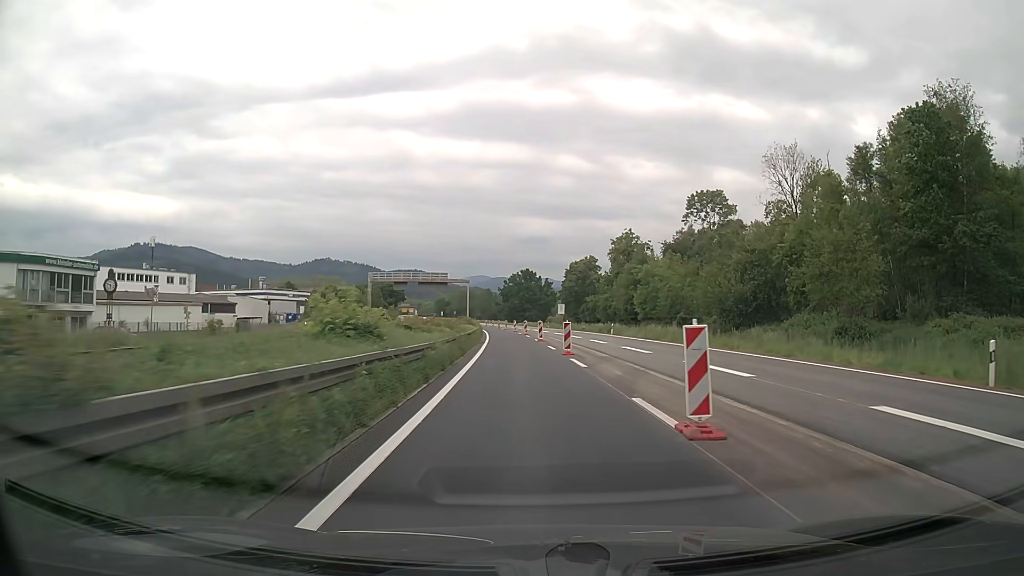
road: trunk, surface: asphalt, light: Day
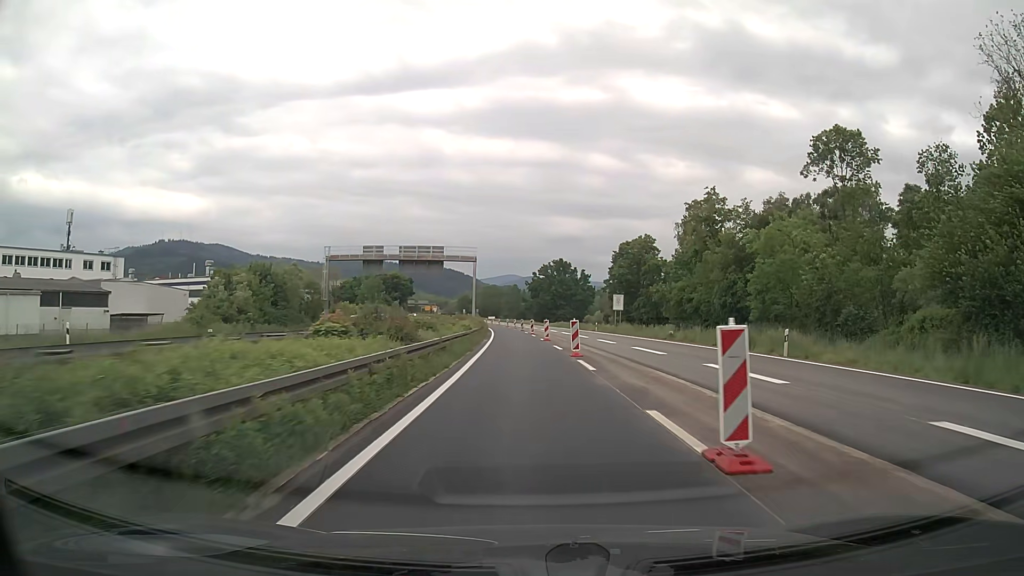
(-0.9, +37.7) m; -3°
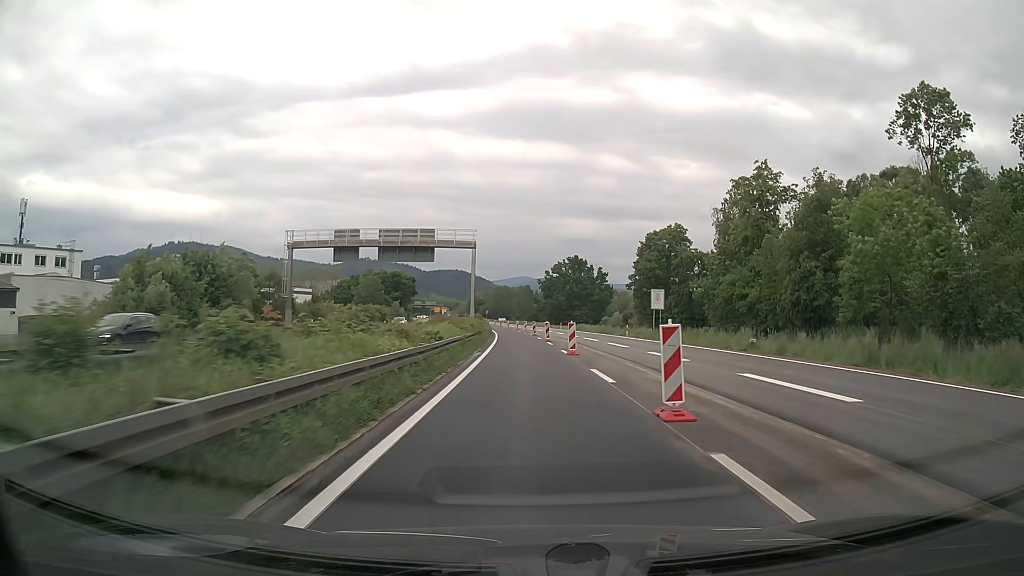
(-0.1, +15.1) m; -1°
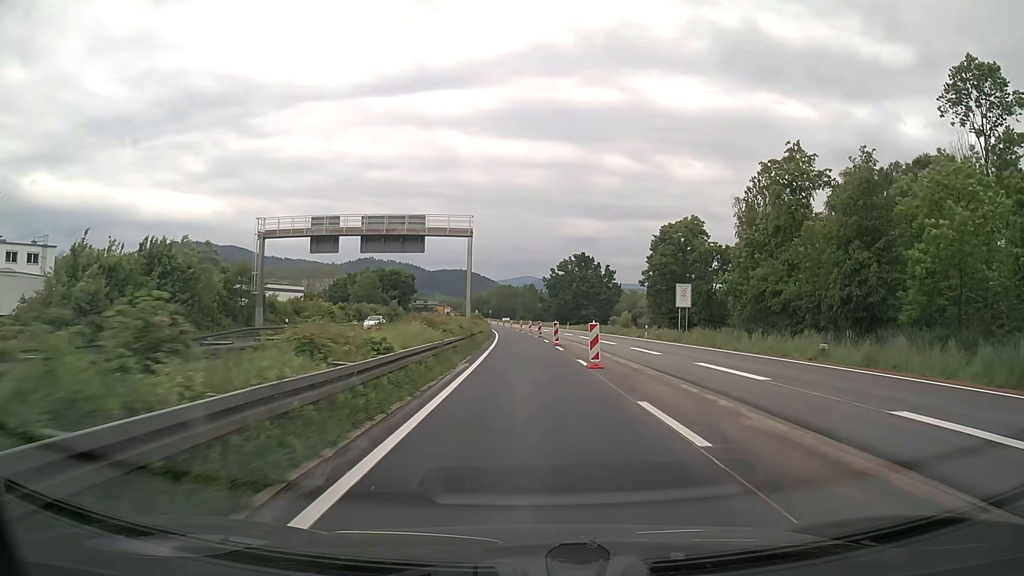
(0.0, +7.5) m; -1°
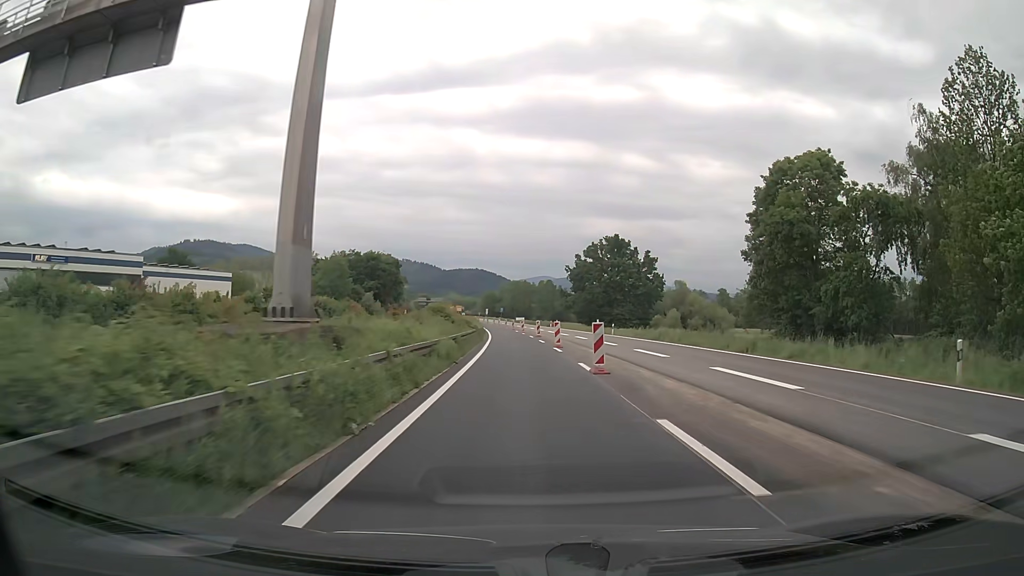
(-0.4, +38.1) m; -1°
(0, +10) (0, +20) (0, +30) (-1, +40) (-1, +50) (-2, +60) (-2, +70) (-3, +80) (-4, +90) (-5, +100) m
